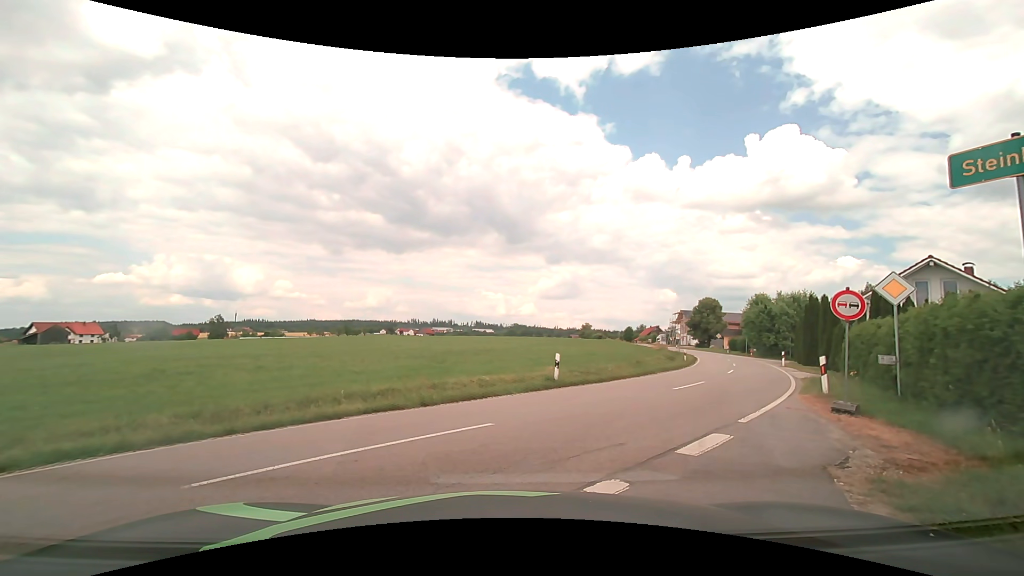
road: unclassified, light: Day
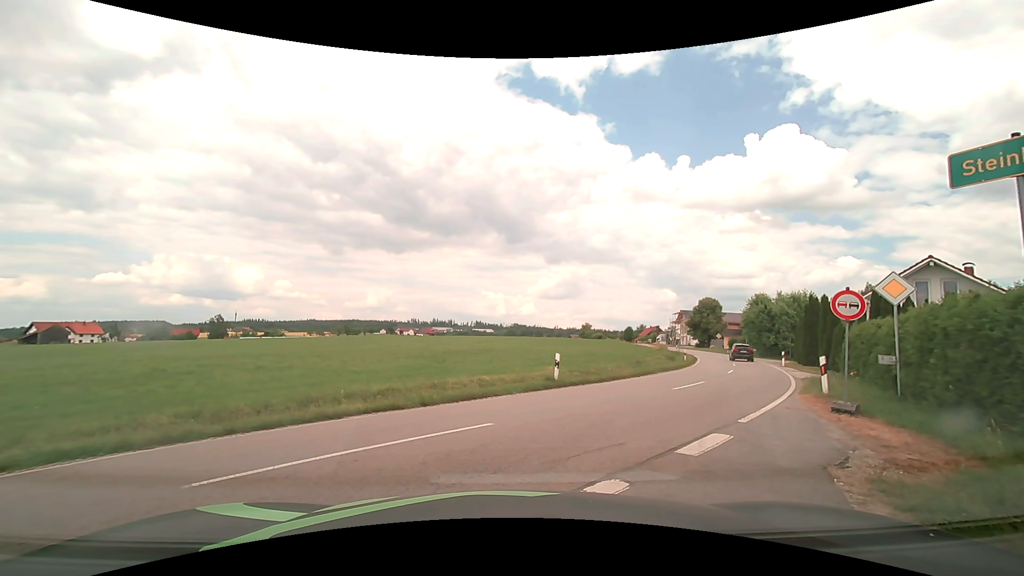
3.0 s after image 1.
(0.0, +0.1) m; 0°
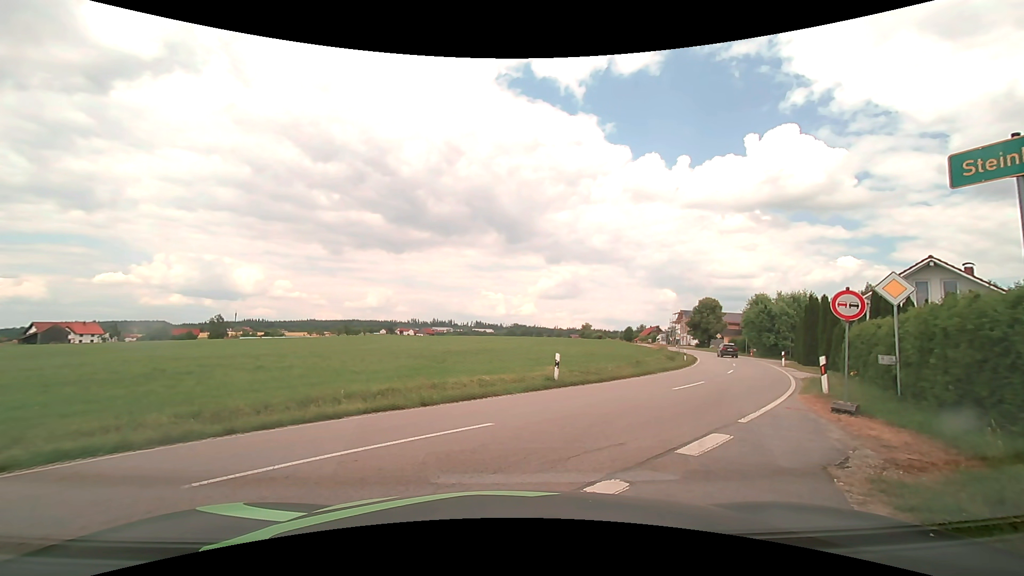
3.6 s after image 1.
(0.0, 0.0) m; 0°
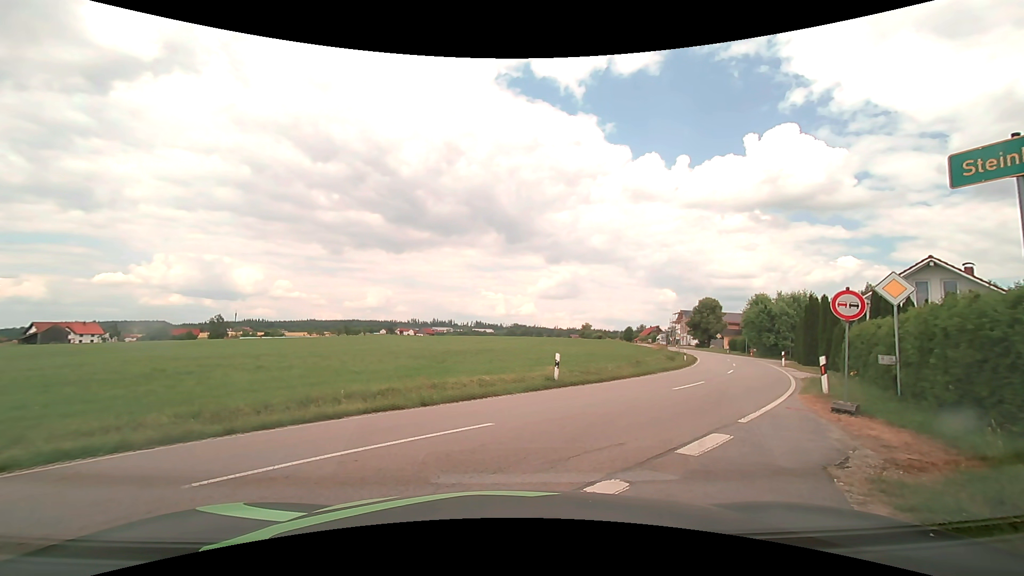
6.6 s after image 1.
(0.0, 0.0) m; 0°
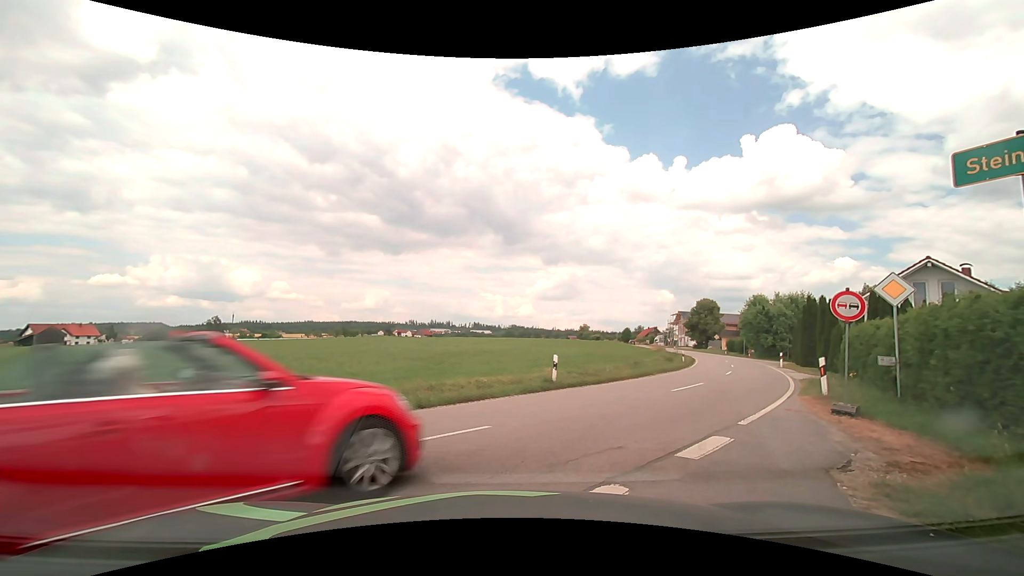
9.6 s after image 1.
(0.0, +0.1) m; 0°
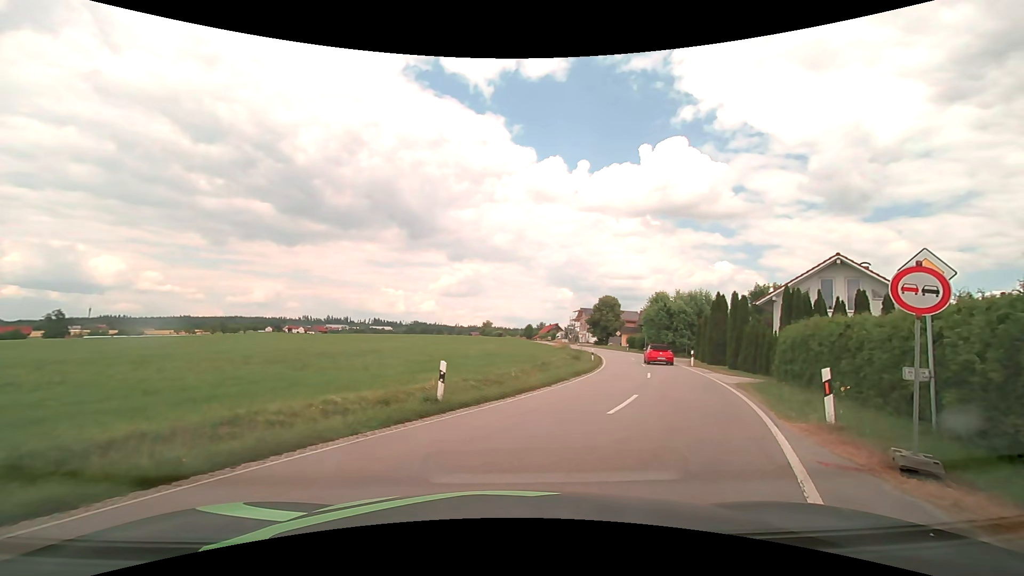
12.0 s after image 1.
(+0.7, +5.4) m; +14°
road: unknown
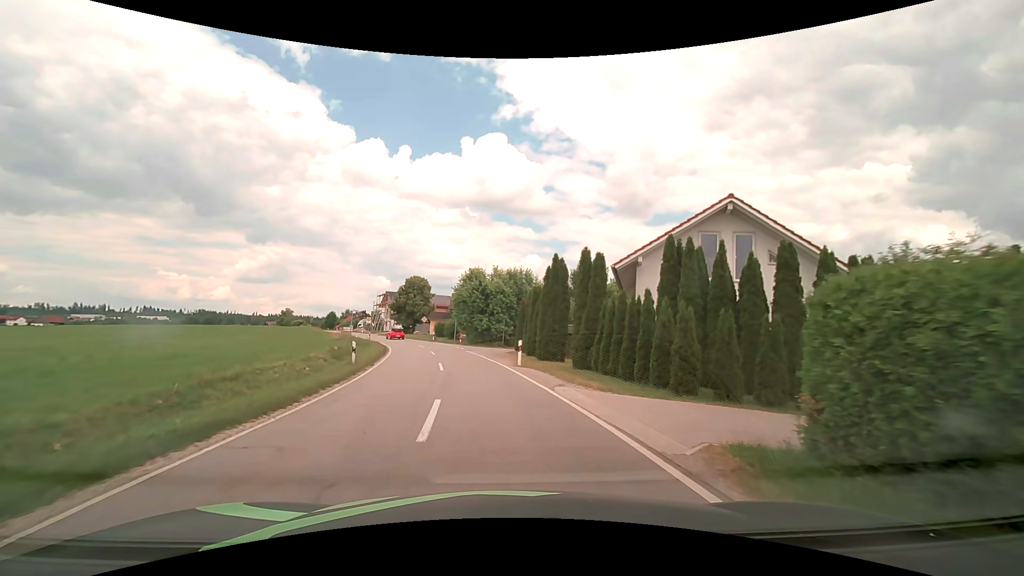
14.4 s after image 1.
(+4.1, +15.6) m; +20°
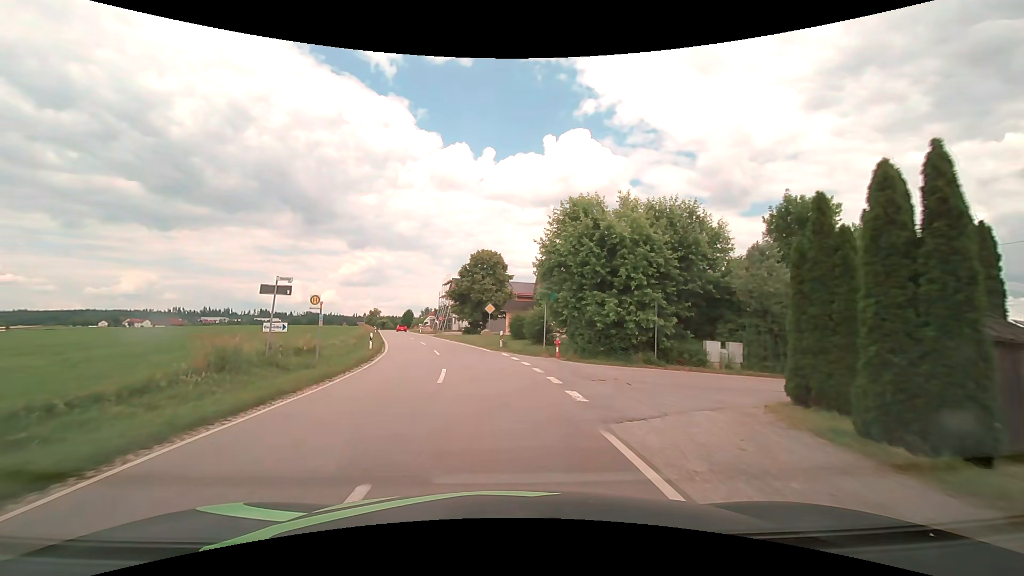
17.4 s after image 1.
(-2.8, +30.5) m; -10°
(0, +10) (-1, +20) (-3, +30) (-5, +40) (-7, +49) (-10, +59) (-12, +69) (-15, +78) (-17, +88) (-20, +98) m
